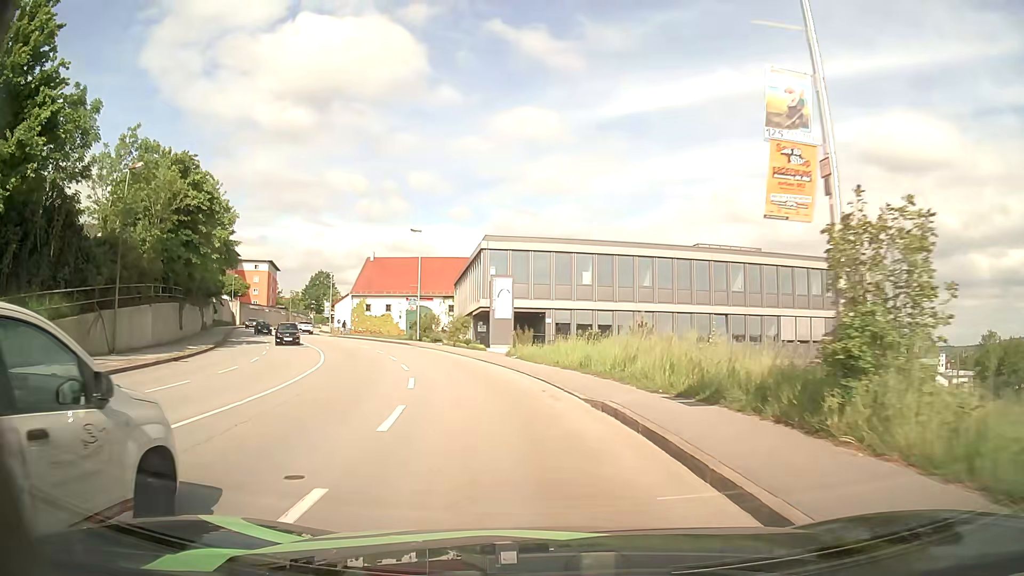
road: tertiary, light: Day
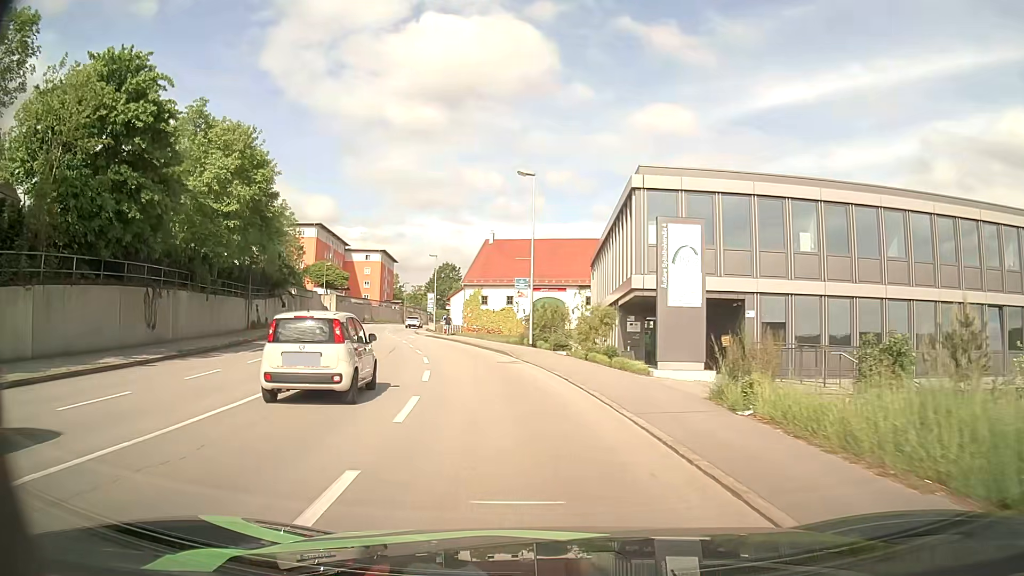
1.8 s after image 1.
(-1.8, +17.8) m; -12°
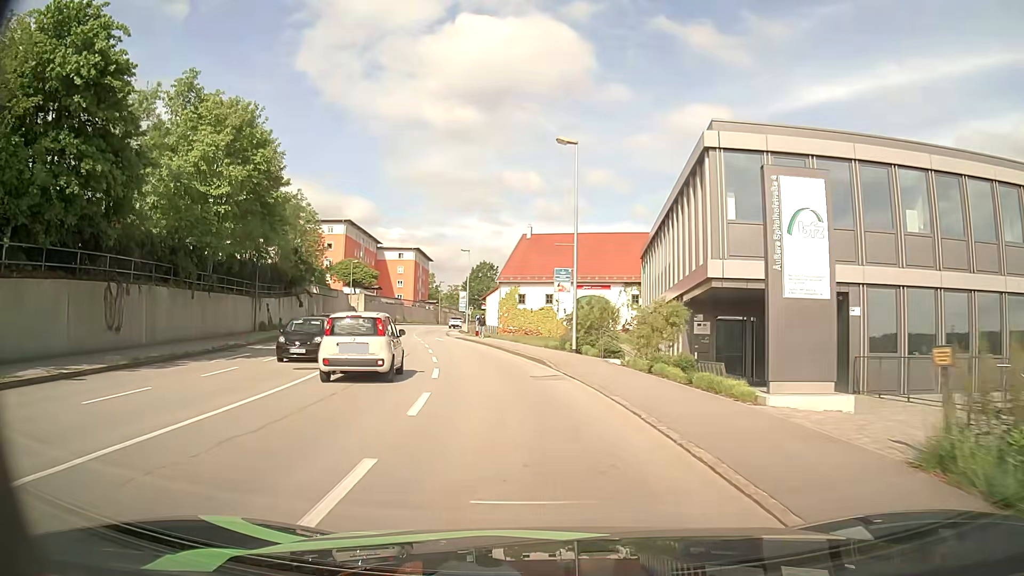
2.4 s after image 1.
(-0.2, +5.6) m; -3°
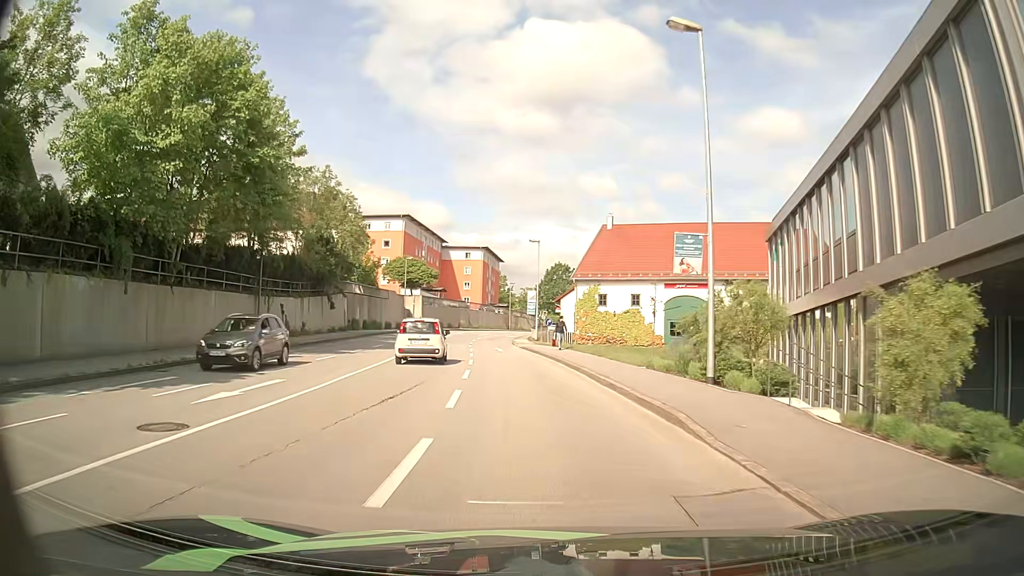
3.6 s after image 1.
(-0.6, +10.8) m; -6°
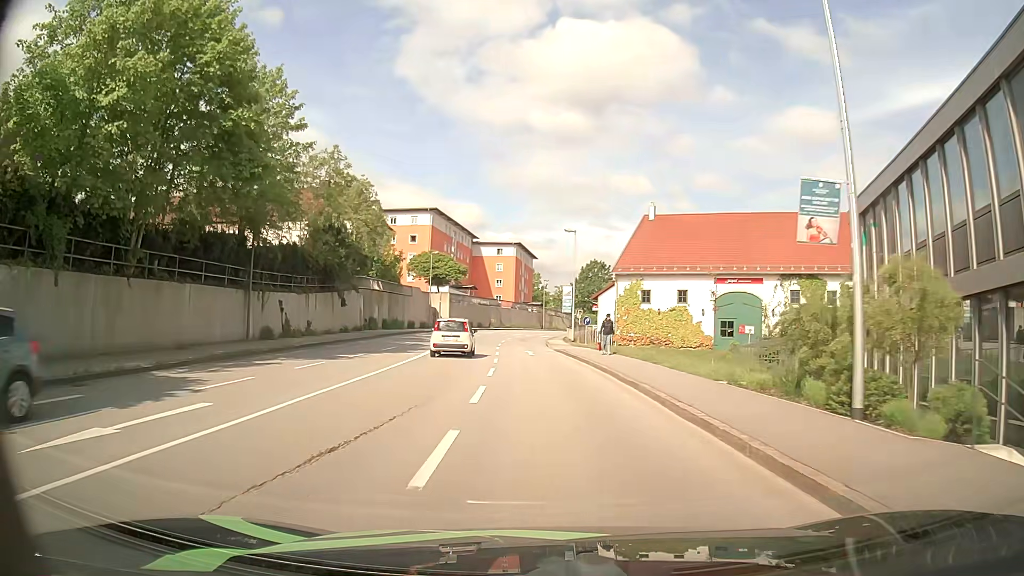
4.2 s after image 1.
(-0.1, +5.4) m; -3°
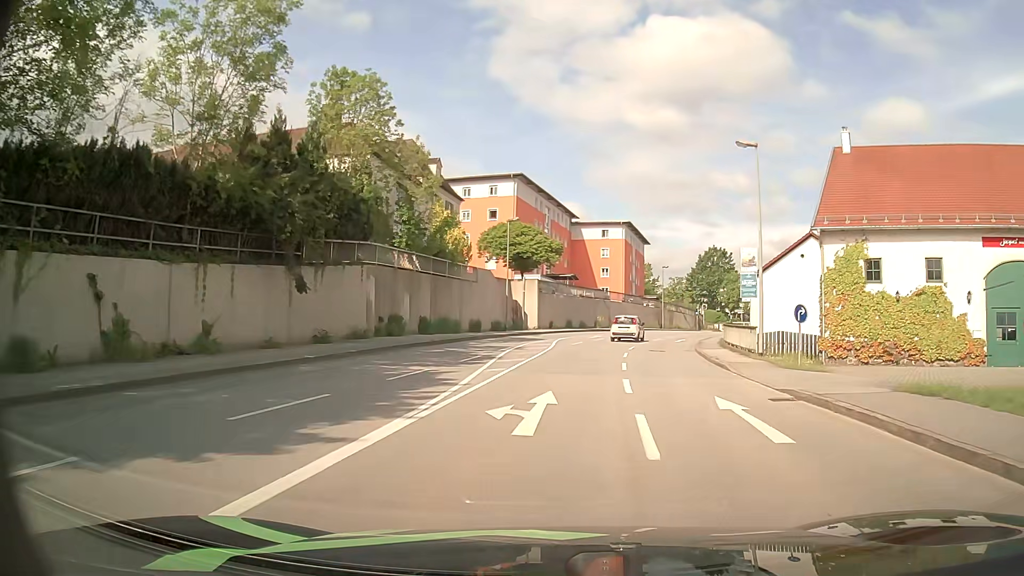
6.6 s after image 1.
(-2.1, +22.8) m; -9°
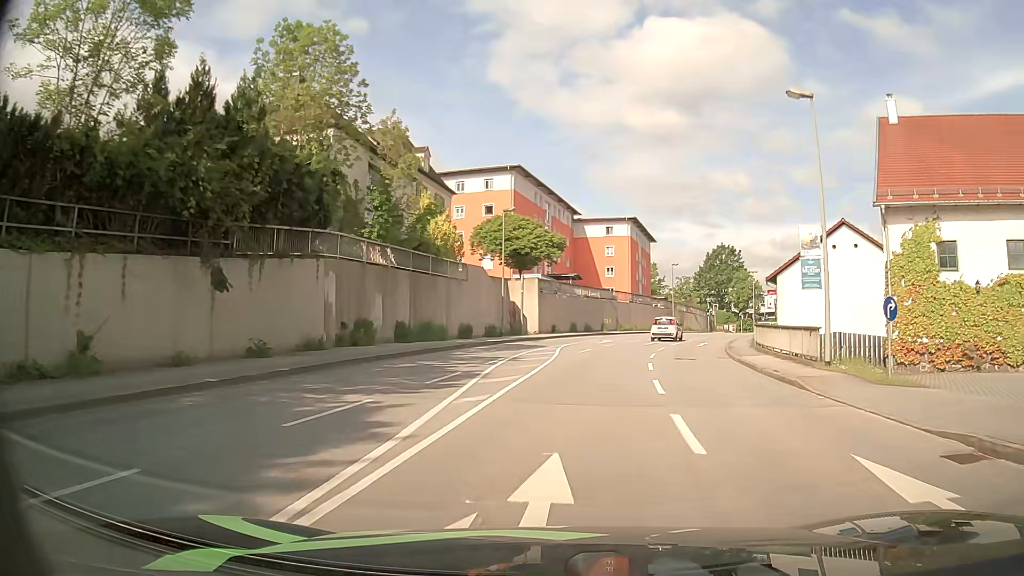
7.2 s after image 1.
(0.0, +5.9) m; -1°
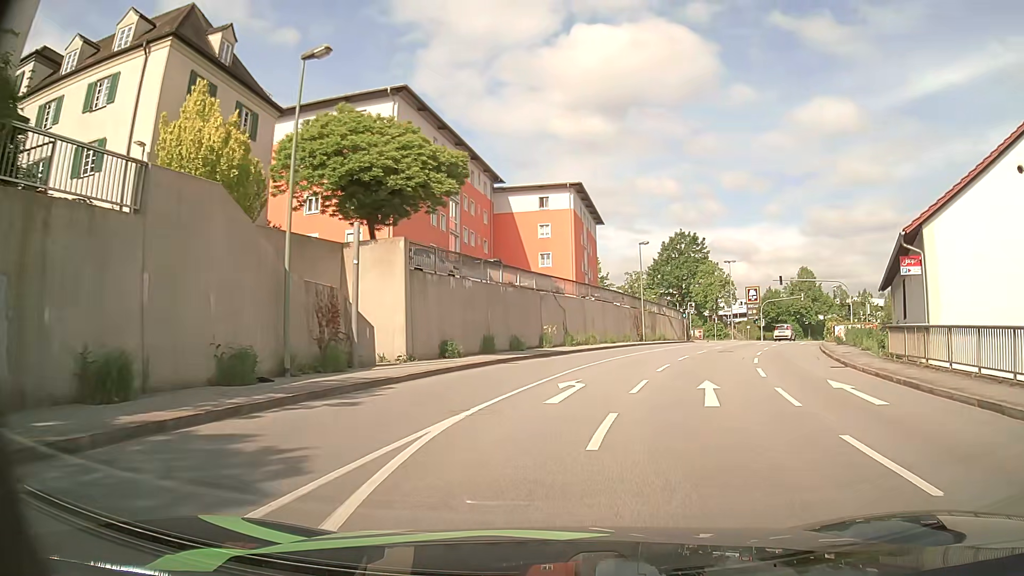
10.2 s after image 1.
(+1.4, +26.2) m; +7°
(0, +10) (+2, +20) (+4, +30) (+8, +39) (+12, +48) (+16, +57) (+21, +66) (+26, +74) (+27, +84) (+21, +92) m
